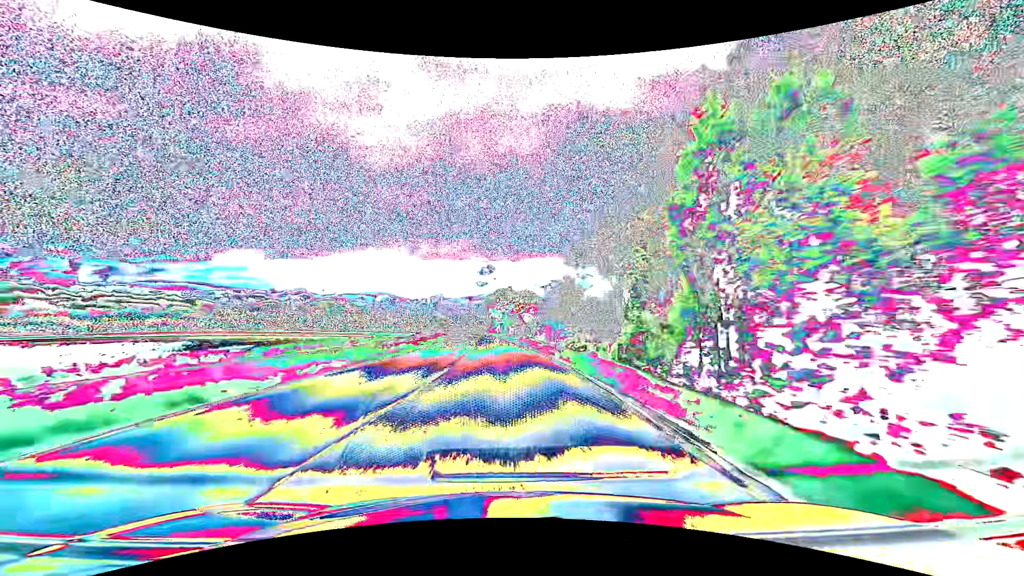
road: primary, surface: asphalt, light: Day
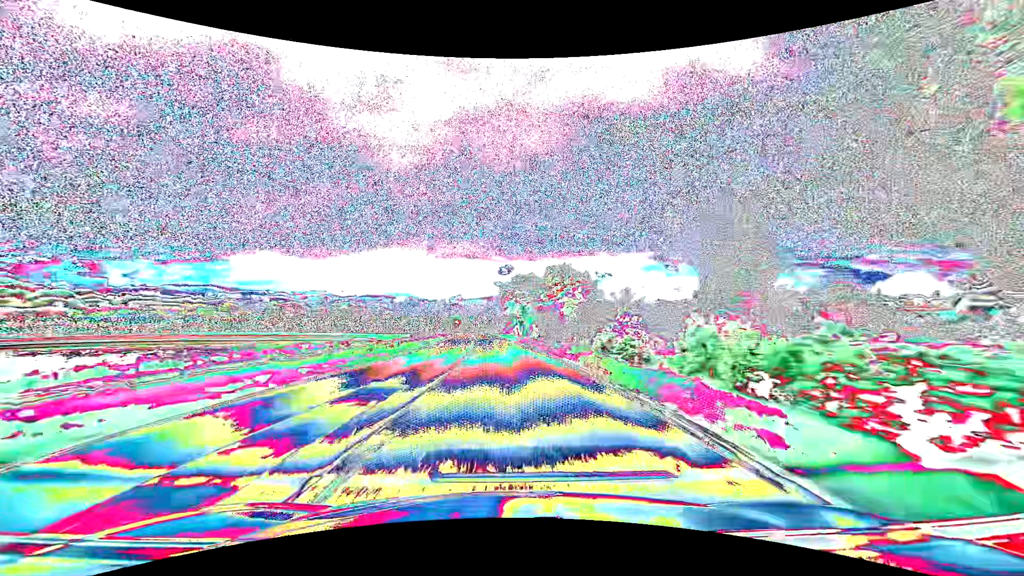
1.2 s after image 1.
(-0.6, +31.6) m; -2°
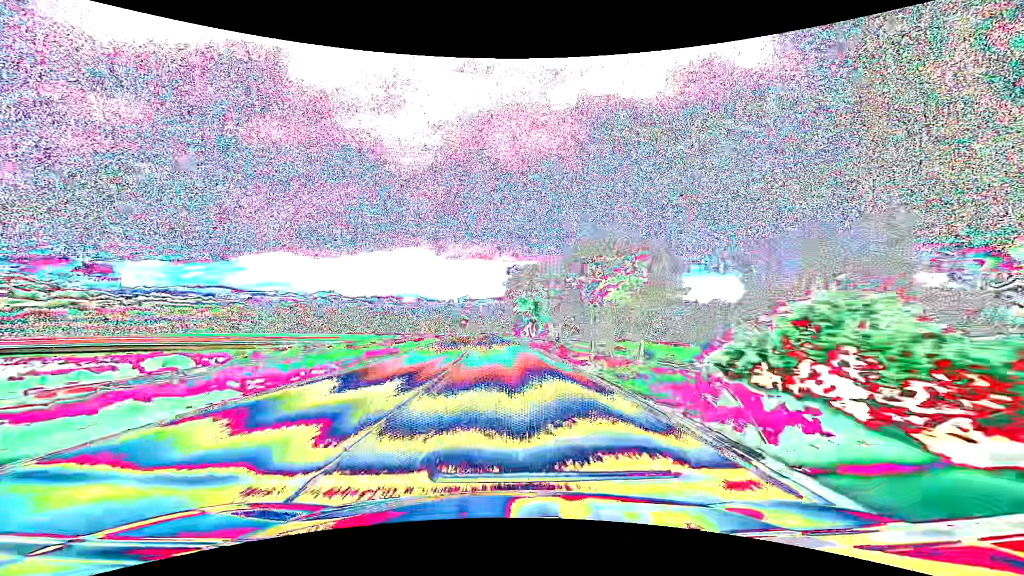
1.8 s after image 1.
(-0.3, +15.8) m; -2°
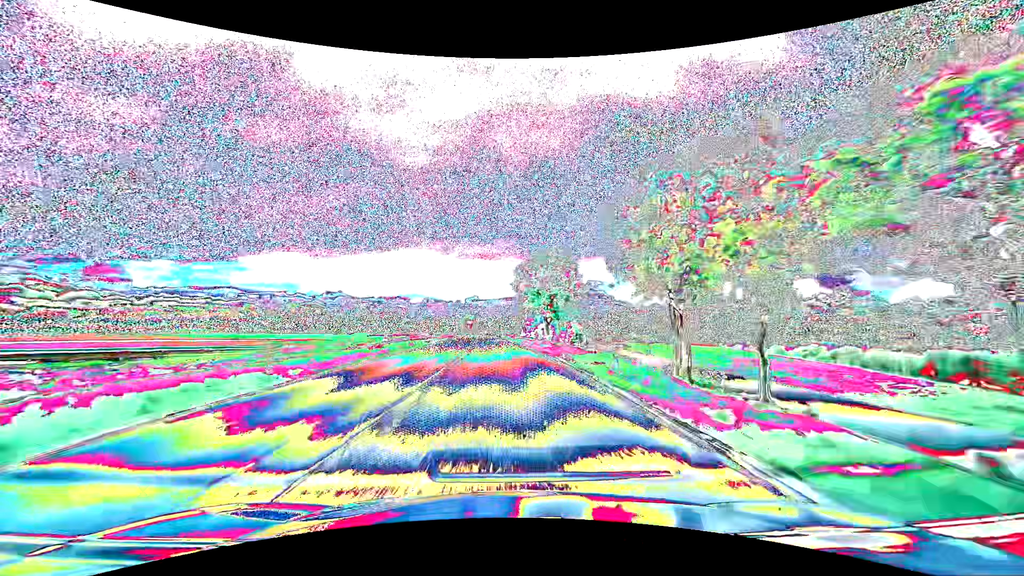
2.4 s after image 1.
(-0.1, +15.8) m; -1°
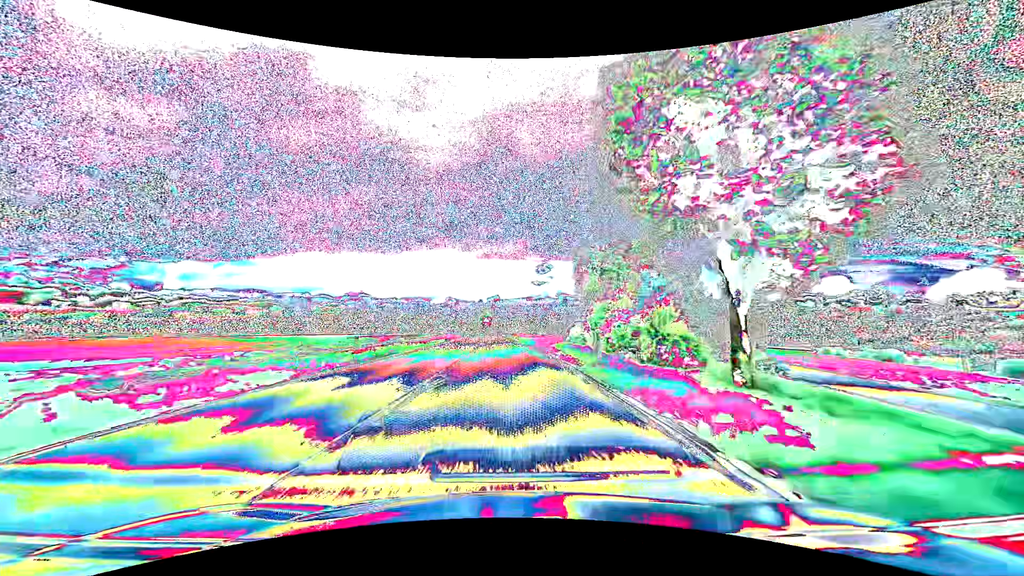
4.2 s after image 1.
(-1.2, +47.3) m; -3°
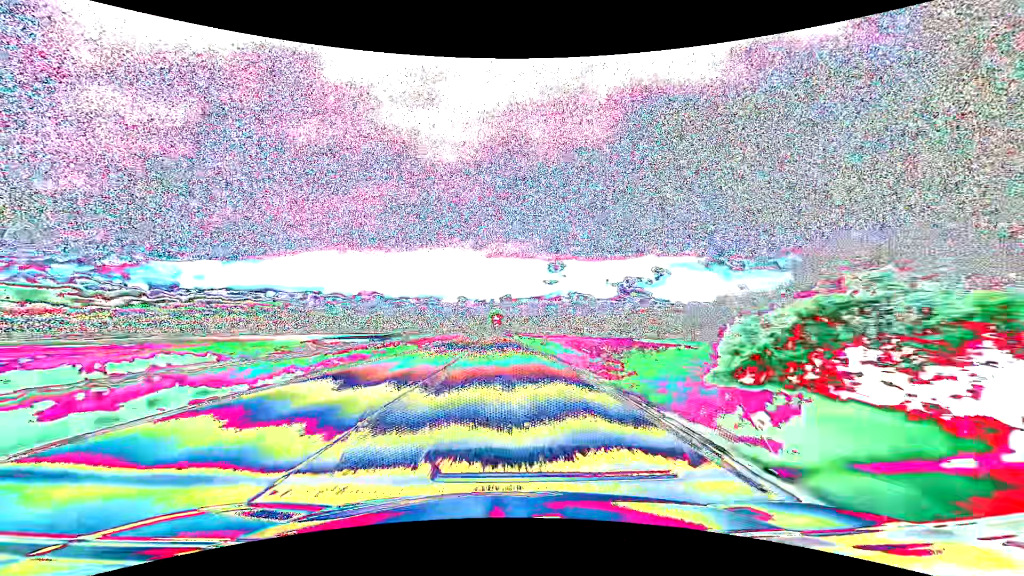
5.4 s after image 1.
(-0.4, +31.6) m; -1°
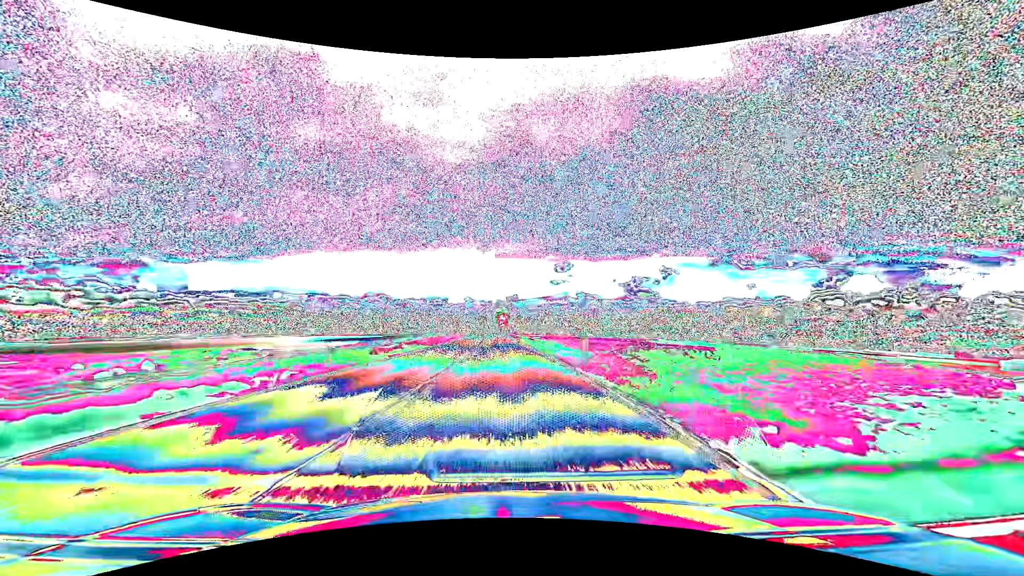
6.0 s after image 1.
(-0.1, +15.8) m; -1°
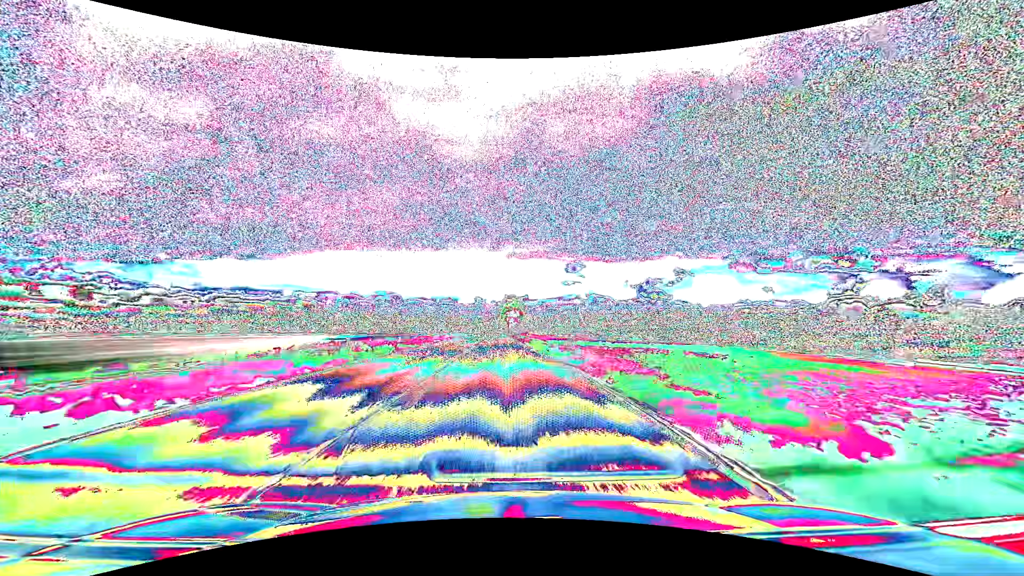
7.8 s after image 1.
(-0.6, +47.5) m; -1°
(0, +10) (0, +20) (0, +30) (0, +40) (-1, +50) (-1, +60) (-1, +70) (-1, +80) (-2, +90) (-2, +100) m
